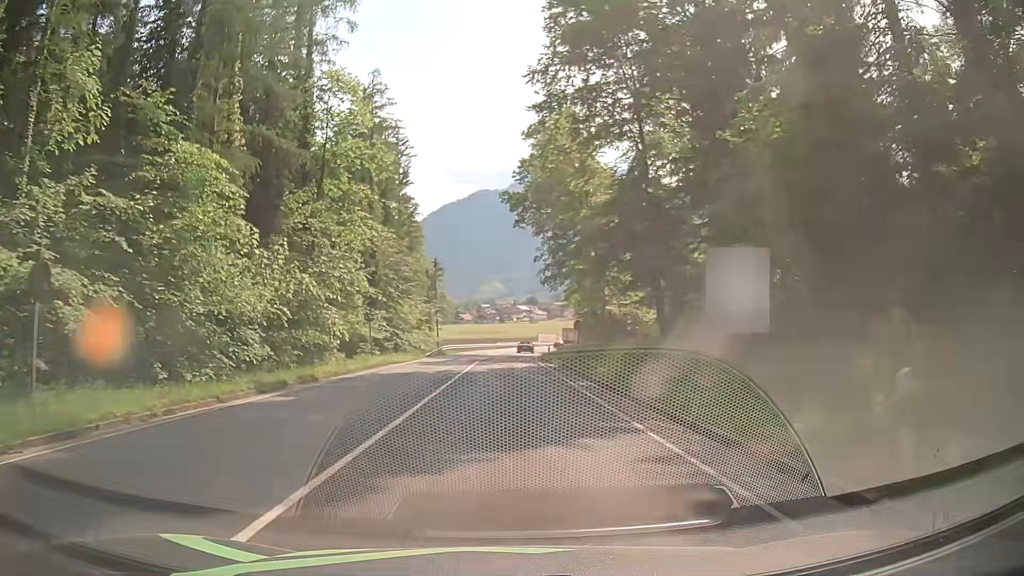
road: primary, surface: asphalt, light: Day
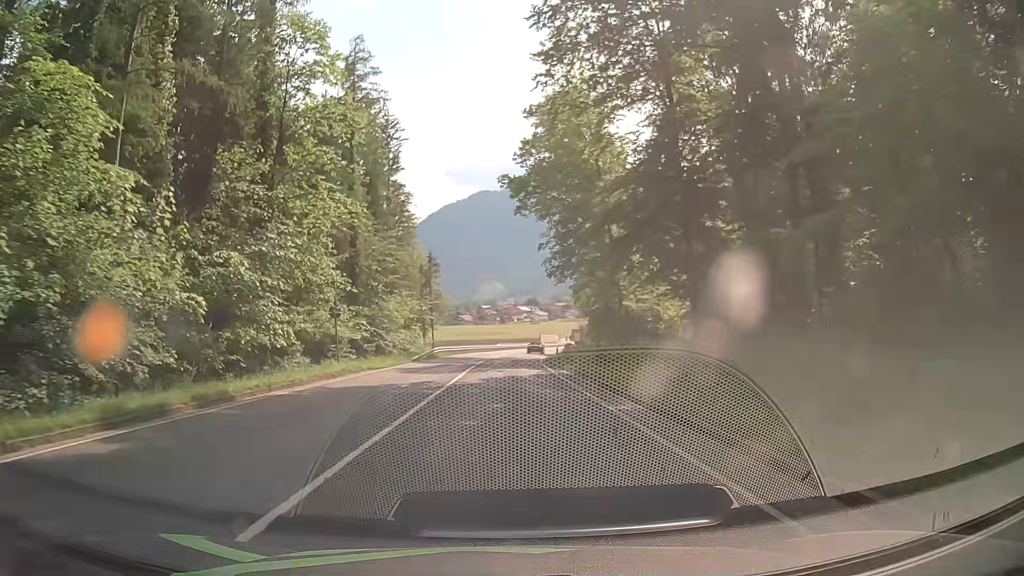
(-0.1, +7.7) m; -1°
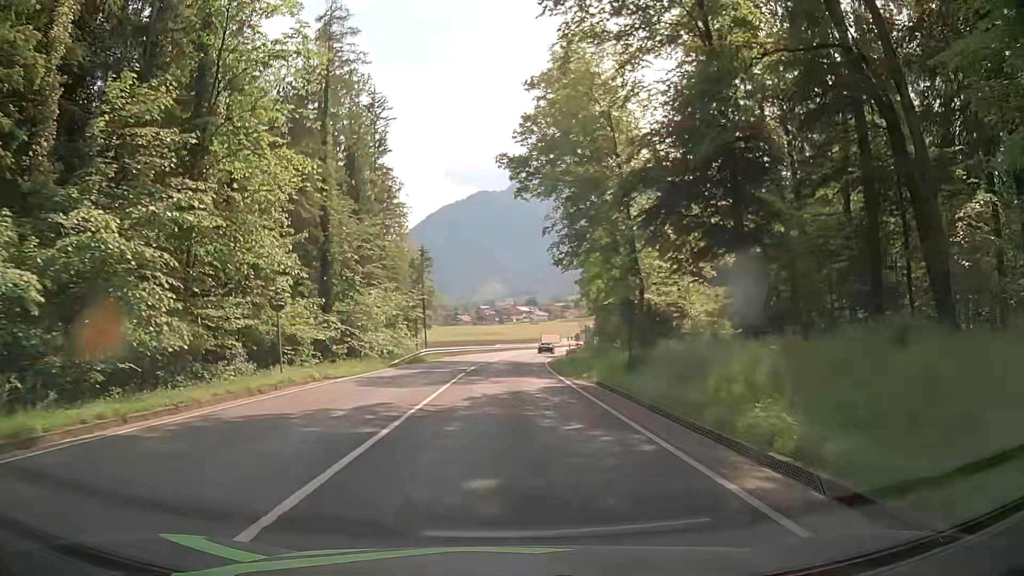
(0.0, +7.7) m; 0°
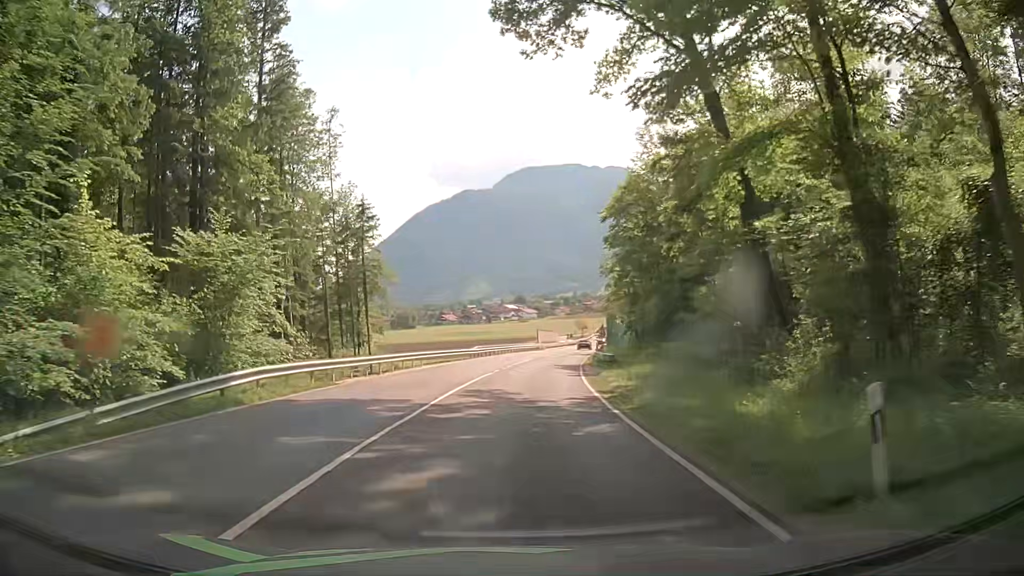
(-0.1, +30.6) m; +1°
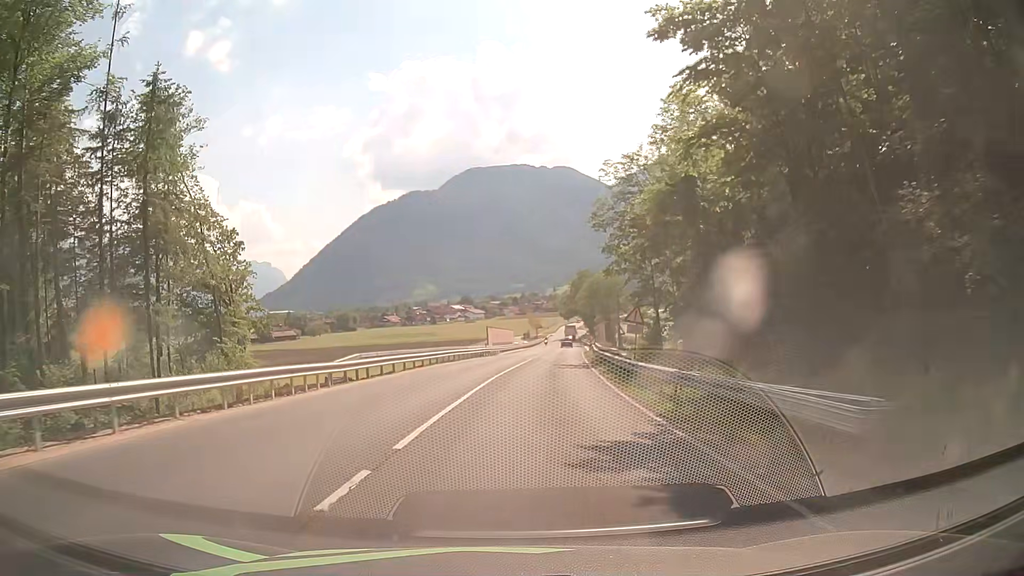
(+0.9, +30.6) m; +4°
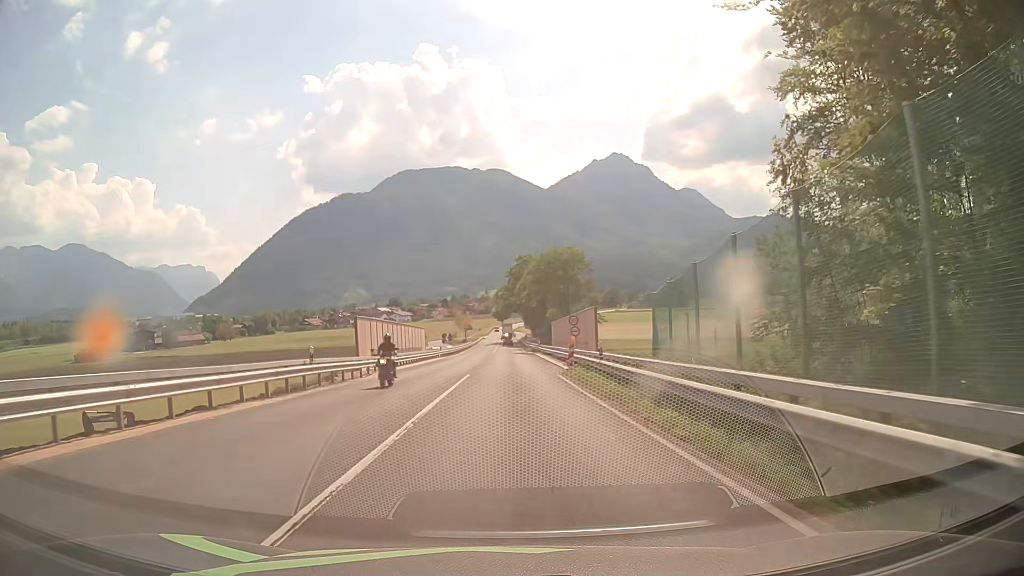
(+2.3, +38.3) m; +6°
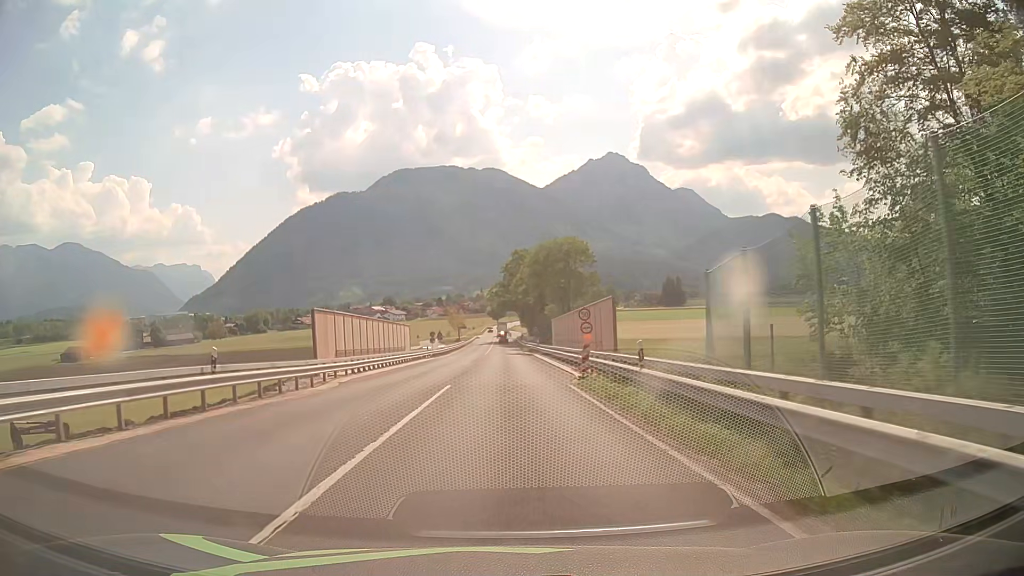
(0.0, +7.7) m; 0°
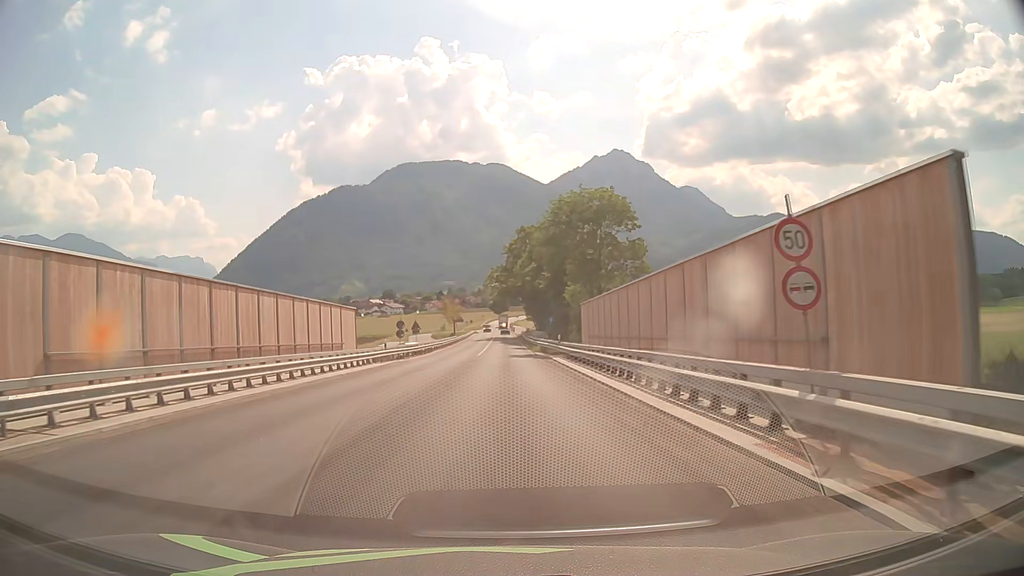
(+0.1, +23.0) m; 0°
(0, +10) (0, +20) (0, +30) (0, +40) (0, +50) (0, +60) (0, +70) (0, +80) (0, +90) (0, +100) m
